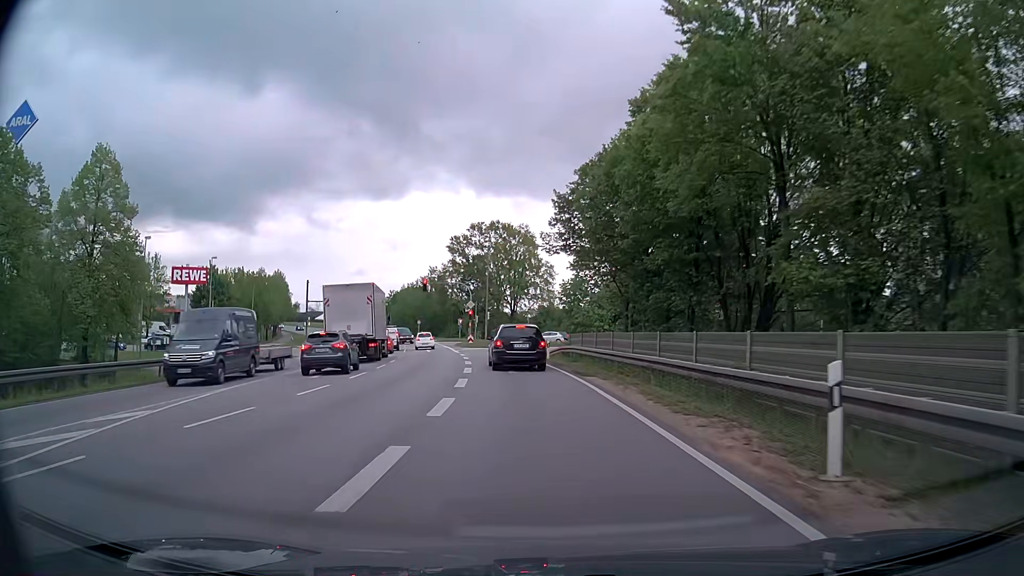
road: primary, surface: asphalt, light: Day
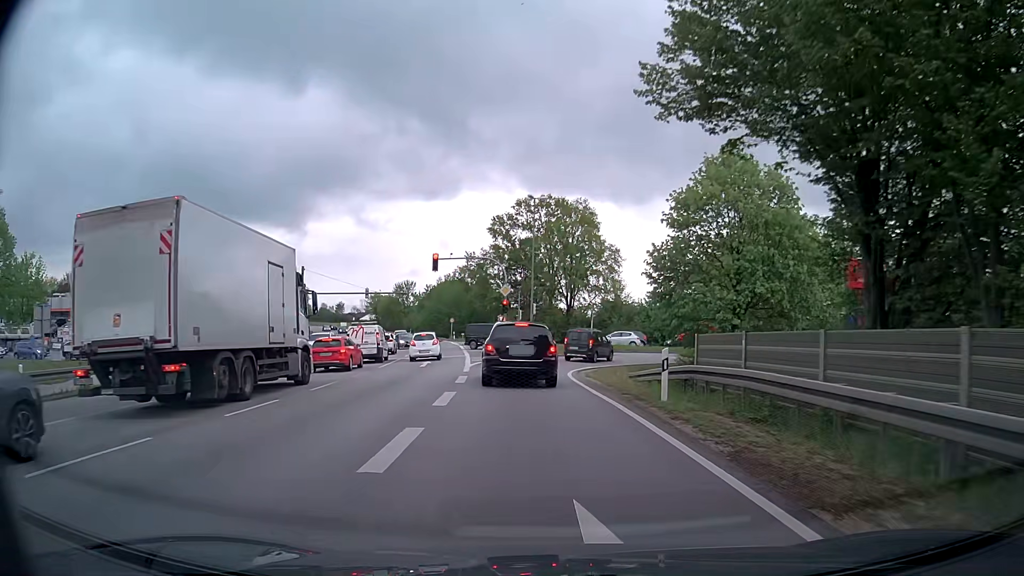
(-1.1, +22.5) m; -5°
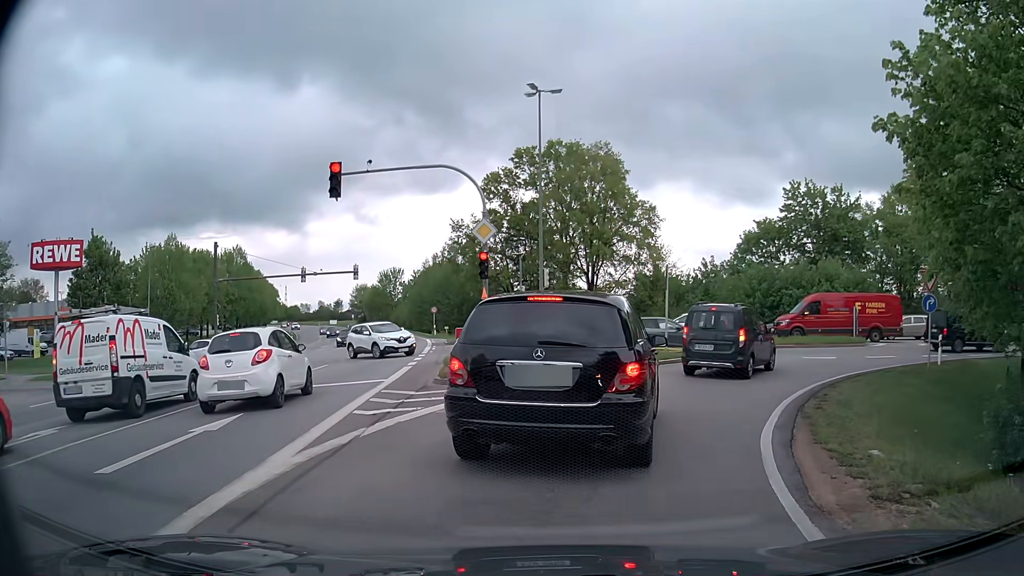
(-0.8, +22.7) m; -2°
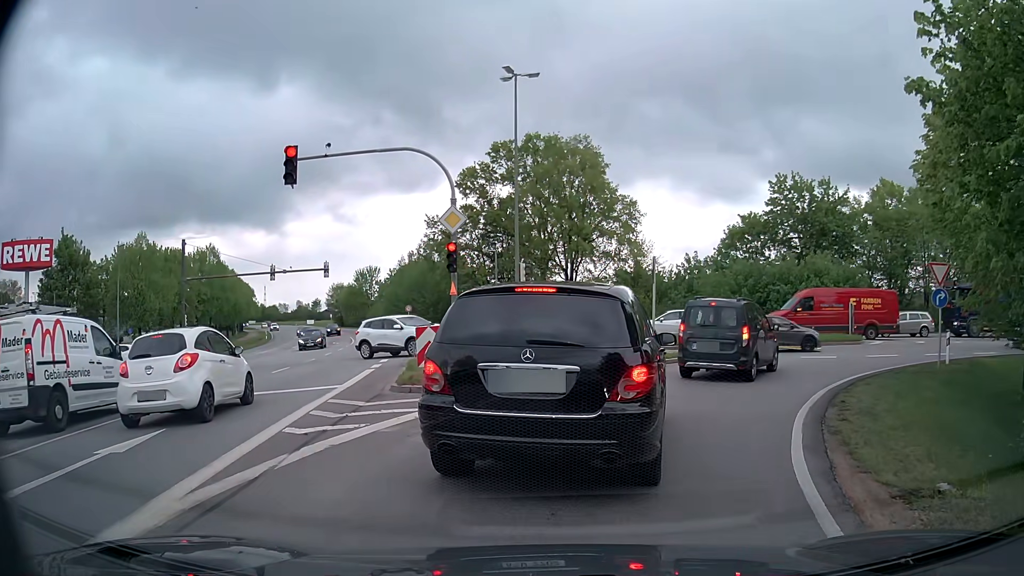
(0.0, +1.8) m; +2°
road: secondary_link
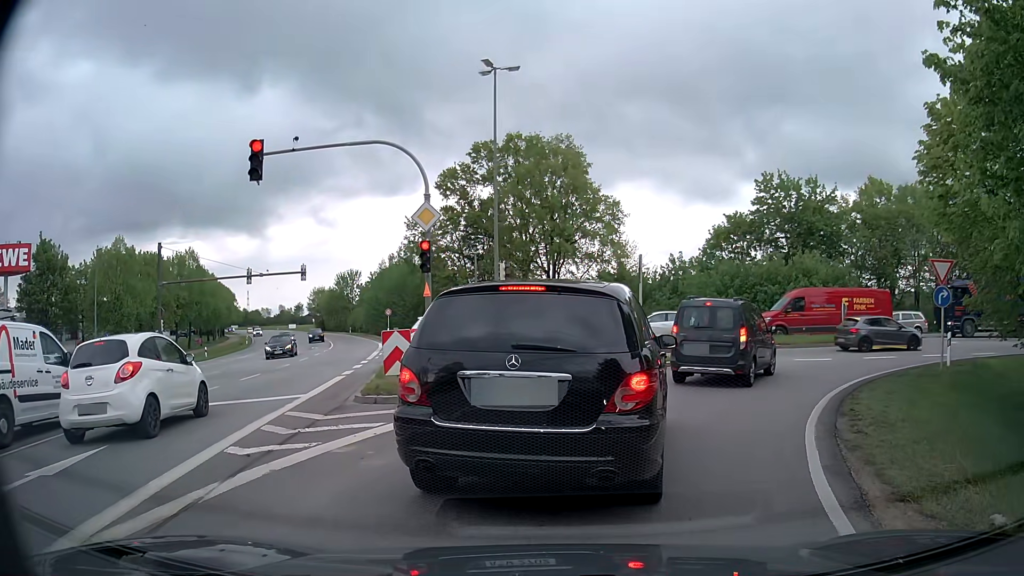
(0.0, +1.0) m; +3°
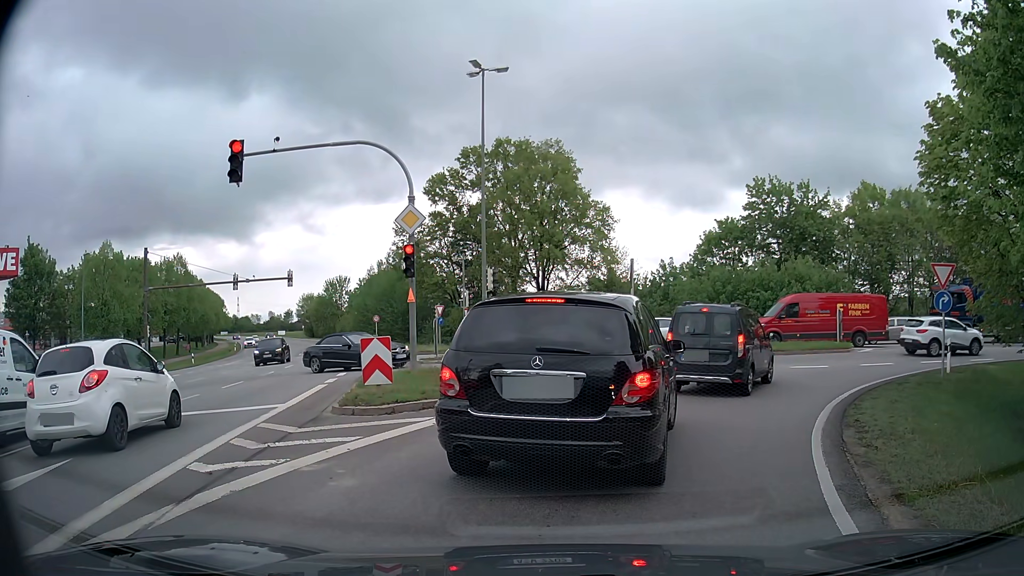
(0.0, +0.6) m; 0°
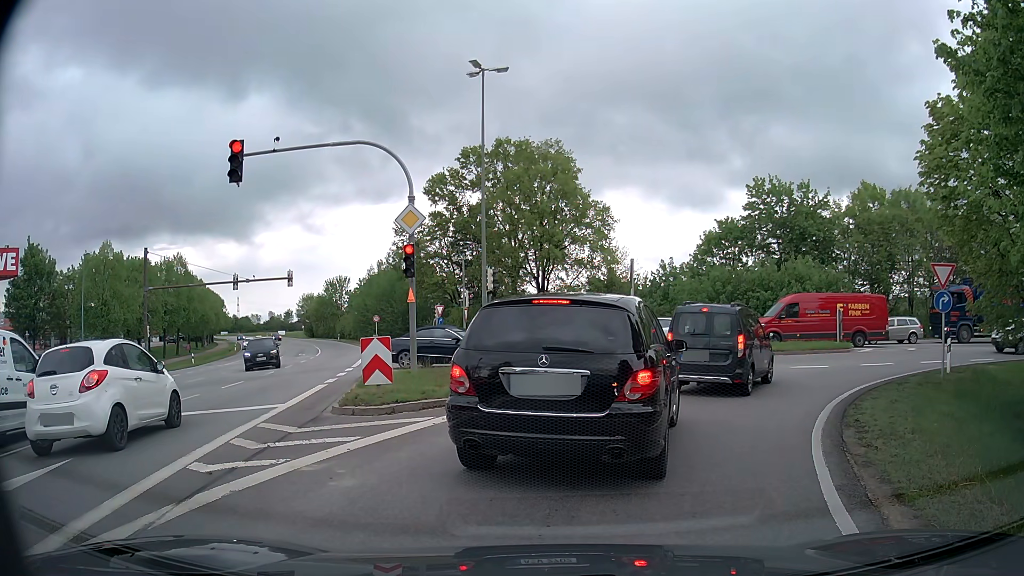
(0.0, 0.0) m; 0°
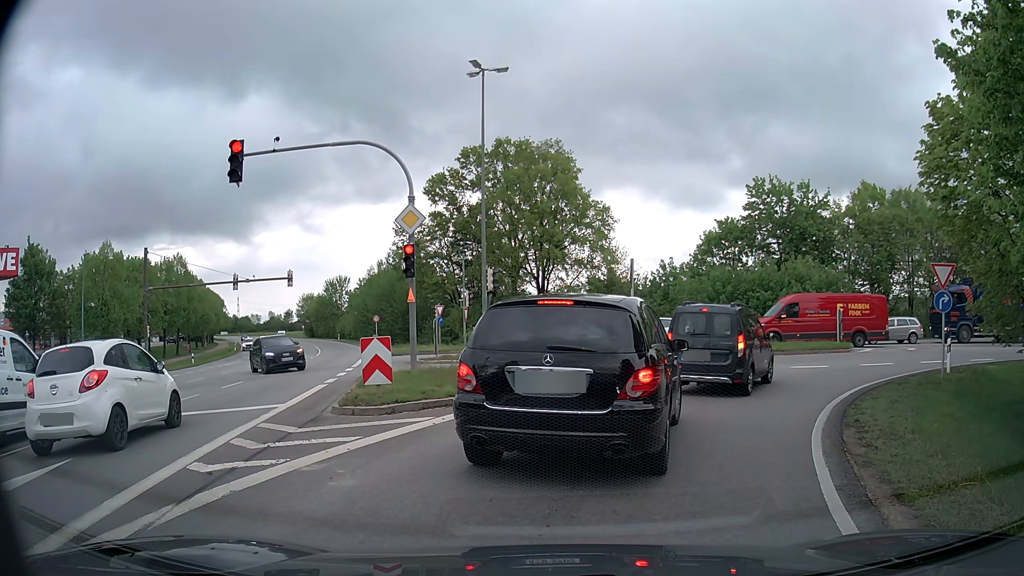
(0.0, 0.0) m; 0°
